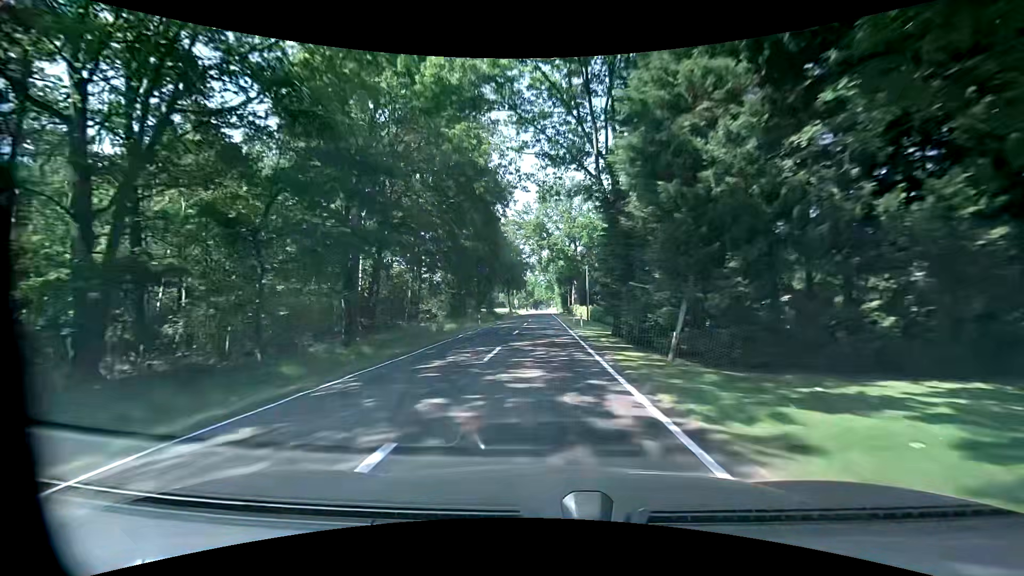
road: tertiary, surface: asphalt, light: Day
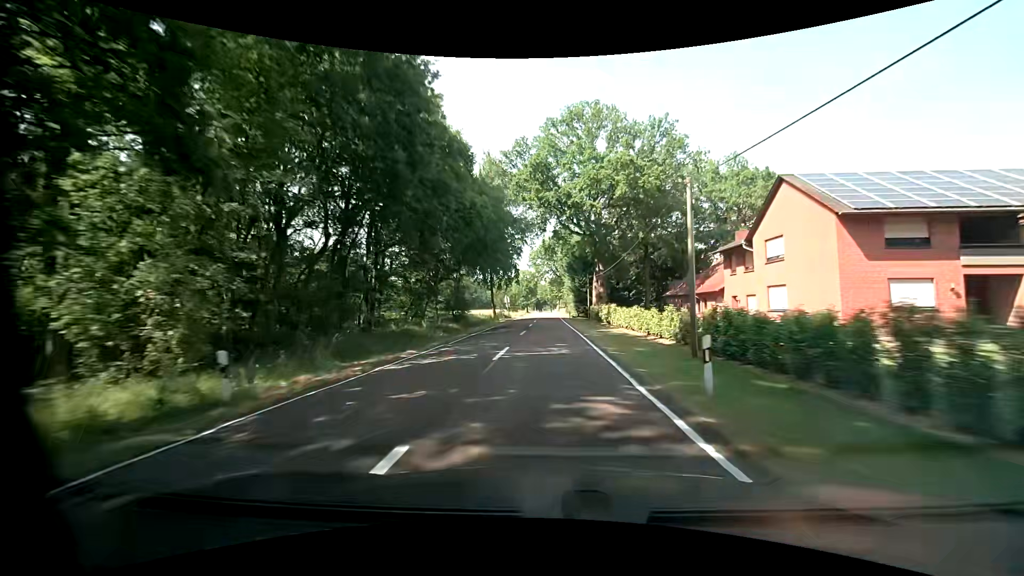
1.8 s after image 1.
(0.0, +35.4) m; 0°
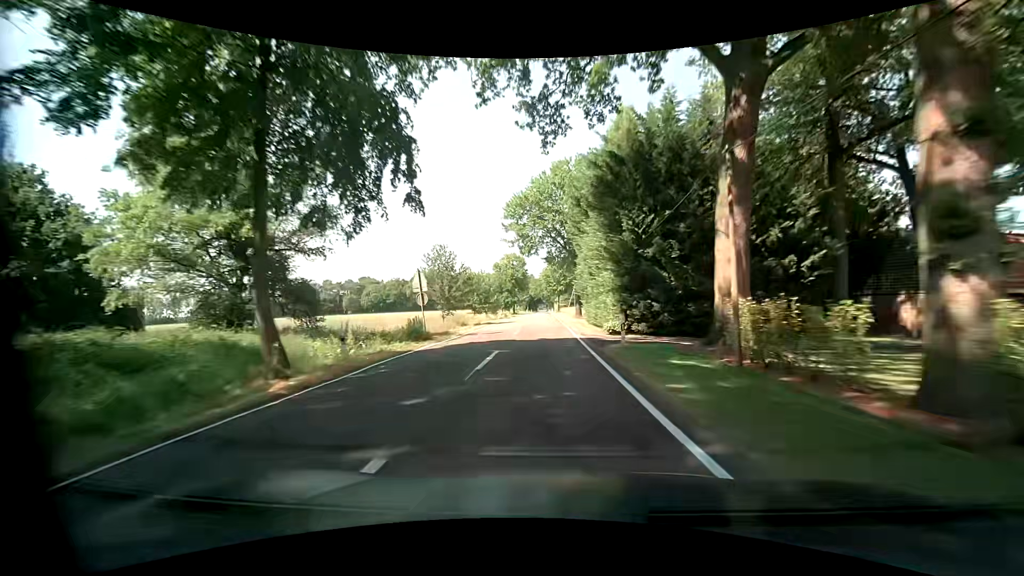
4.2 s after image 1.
(+0.3, +47.2) m; +1°
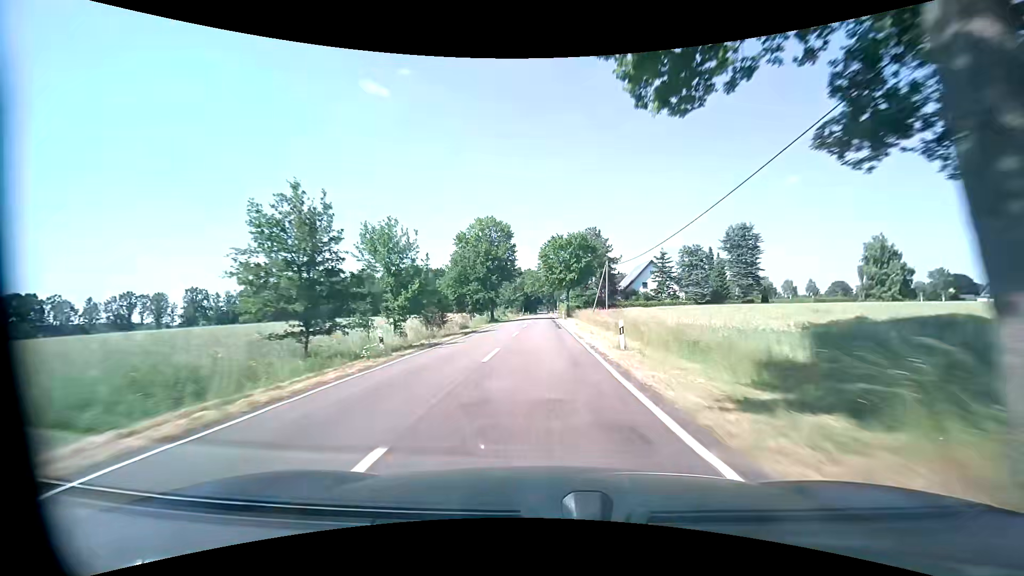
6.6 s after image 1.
(-0.3, +47.2) m; 0°
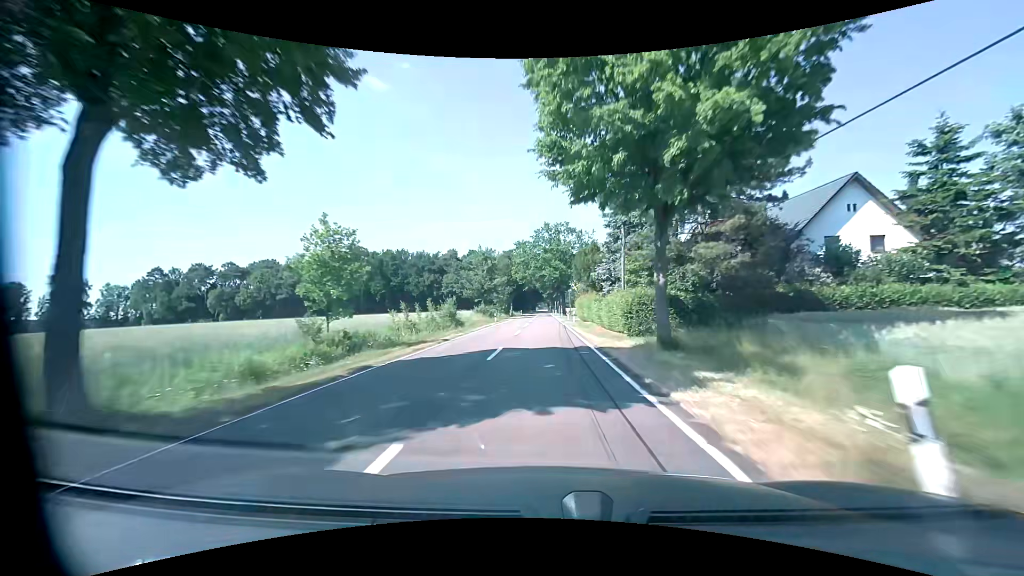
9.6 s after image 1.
(-0.4, +59.0) m; 0°
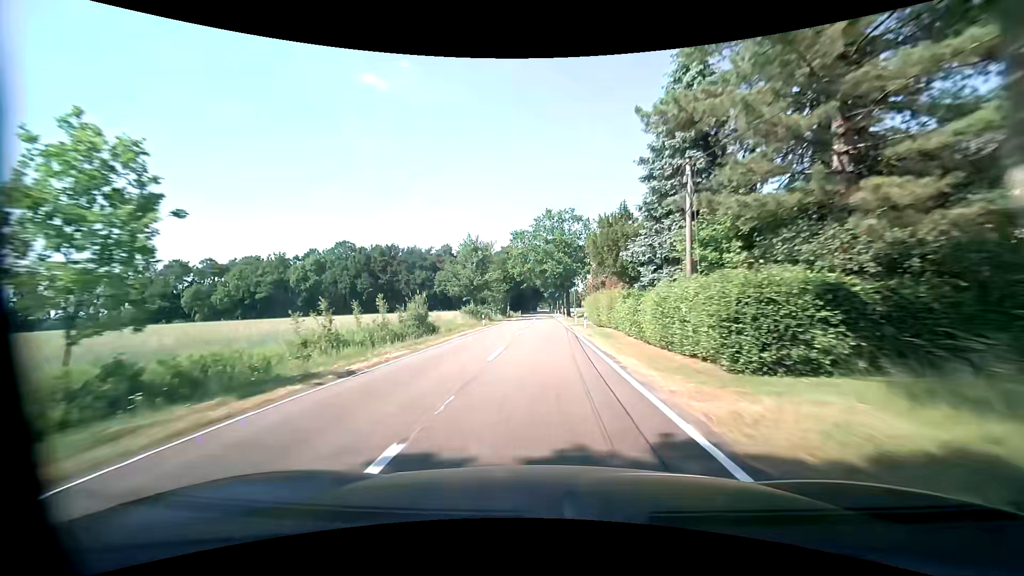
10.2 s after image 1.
(-0.1, +11.8) m; 0°
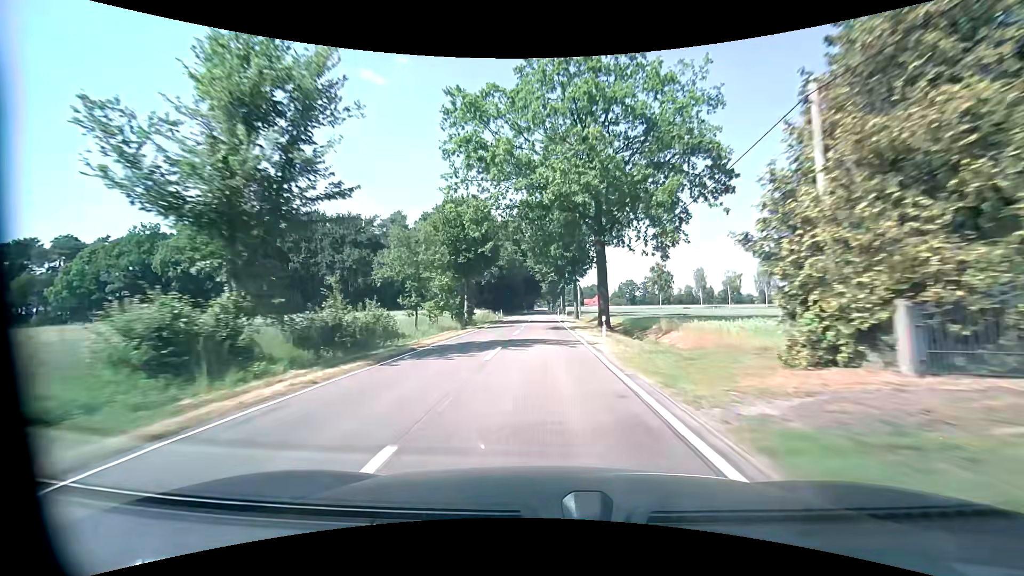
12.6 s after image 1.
(0.0, +47.4) m; 0°
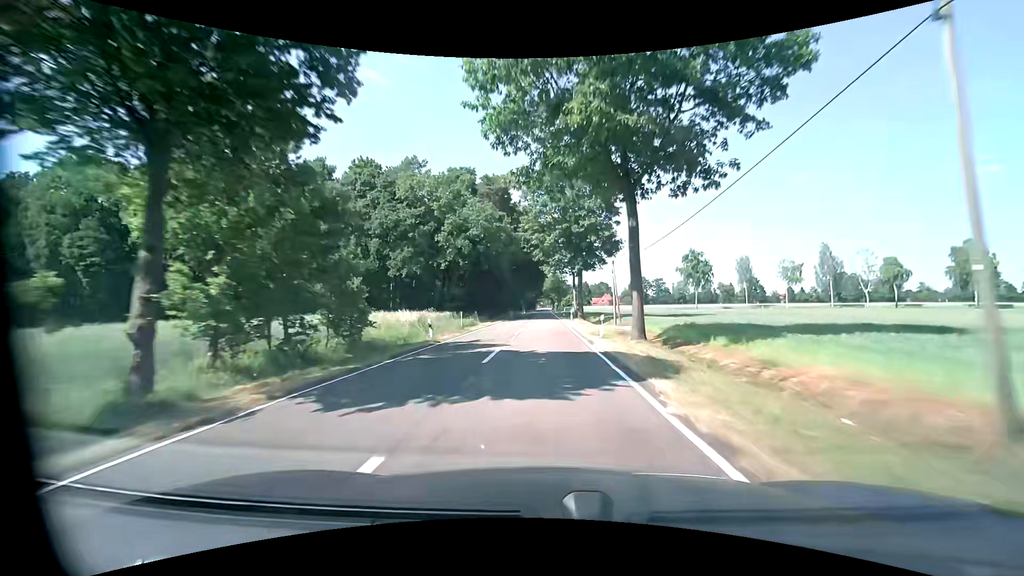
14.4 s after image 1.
(-0.1, +35.6) m; -1°
(0, +10) (0, +20) (0, +30) (0, +40) (0, +50) (0, +60) (0, +70) (0, +80) (0, +90) (0, +100) m
